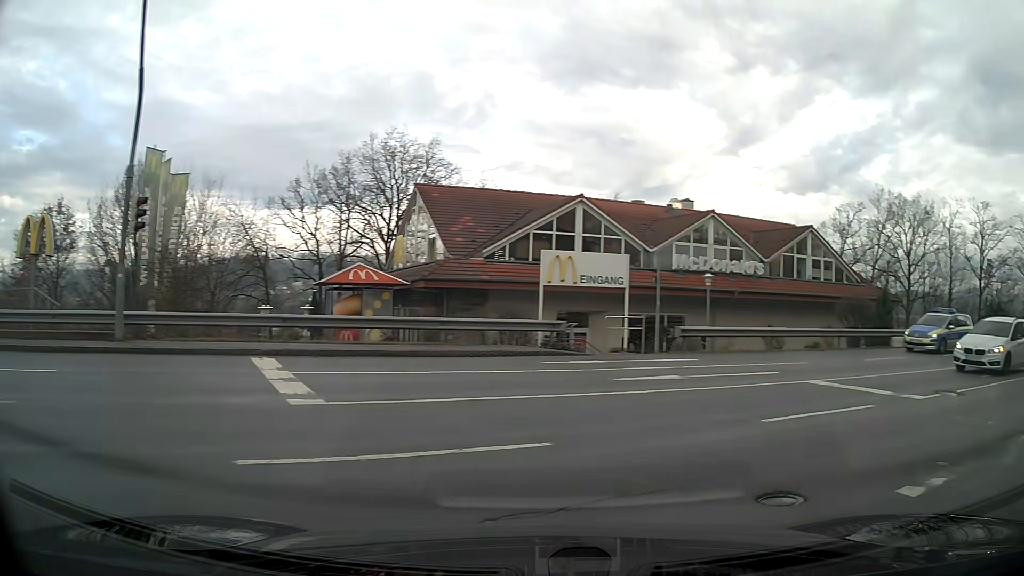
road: residential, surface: asphalt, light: Day
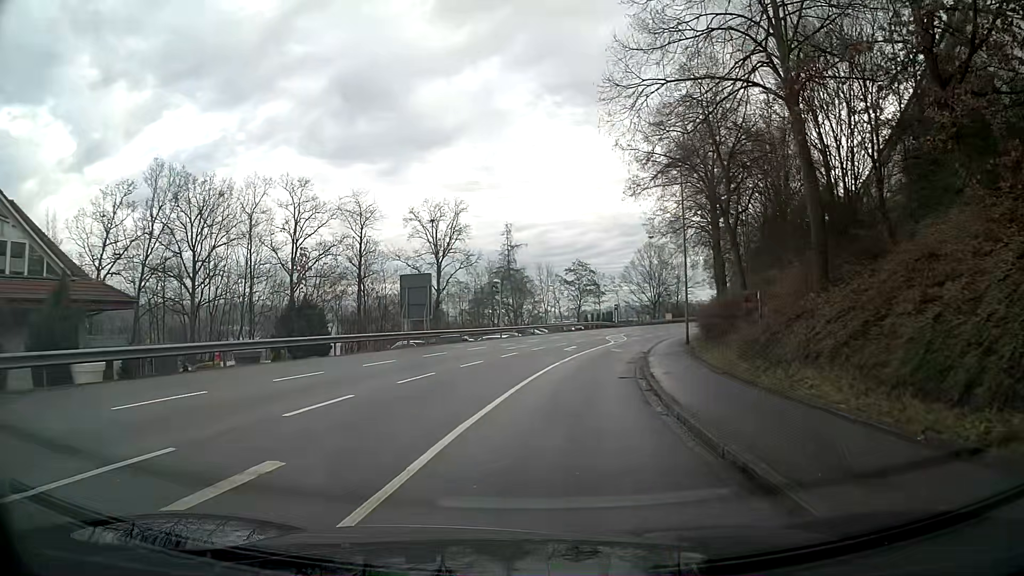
(+9.5, +13.0) m; +53°
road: tertiary
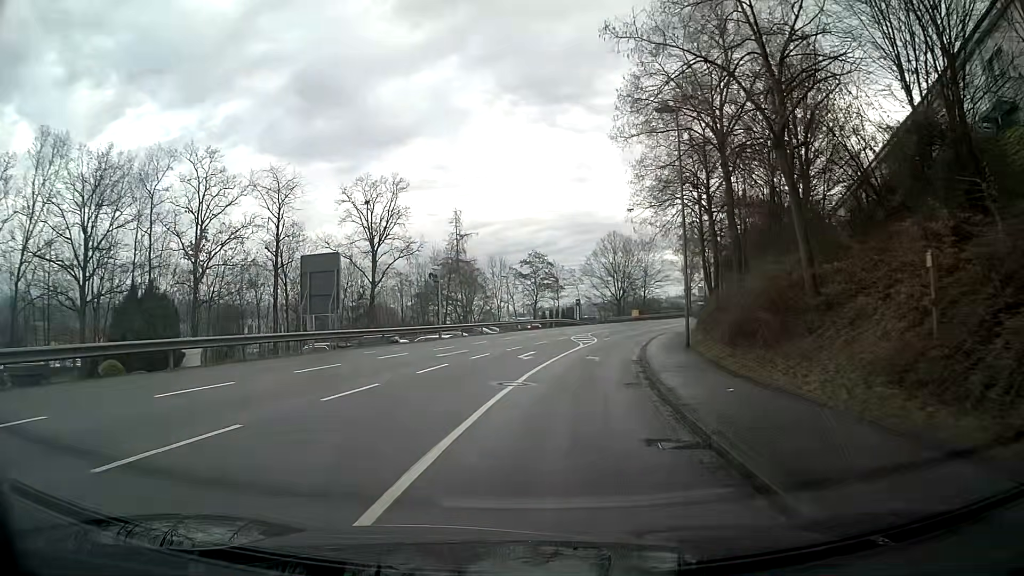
(+0.4, +10.4) m; +4°
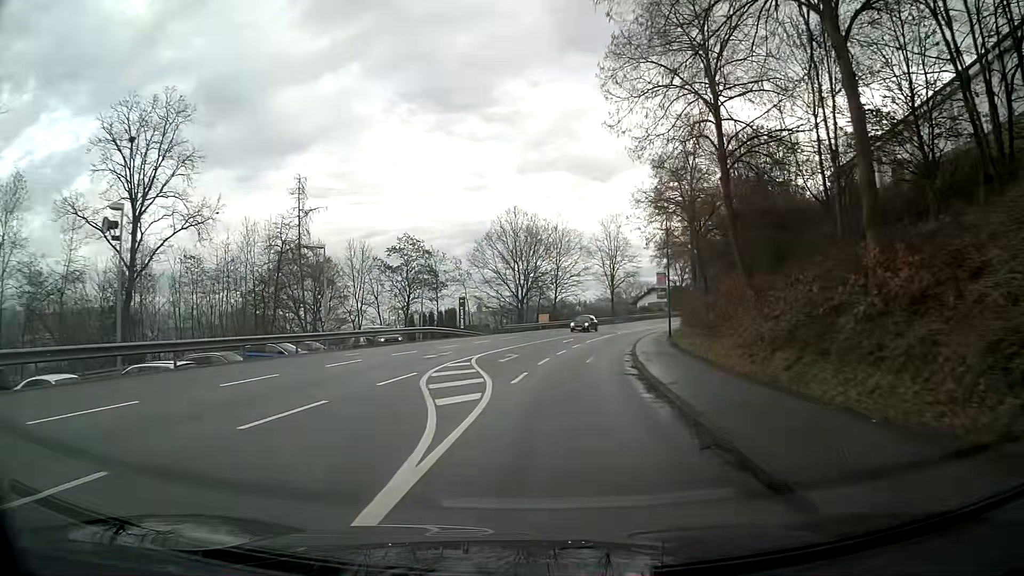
(+2.0, +26.4) m; +9°
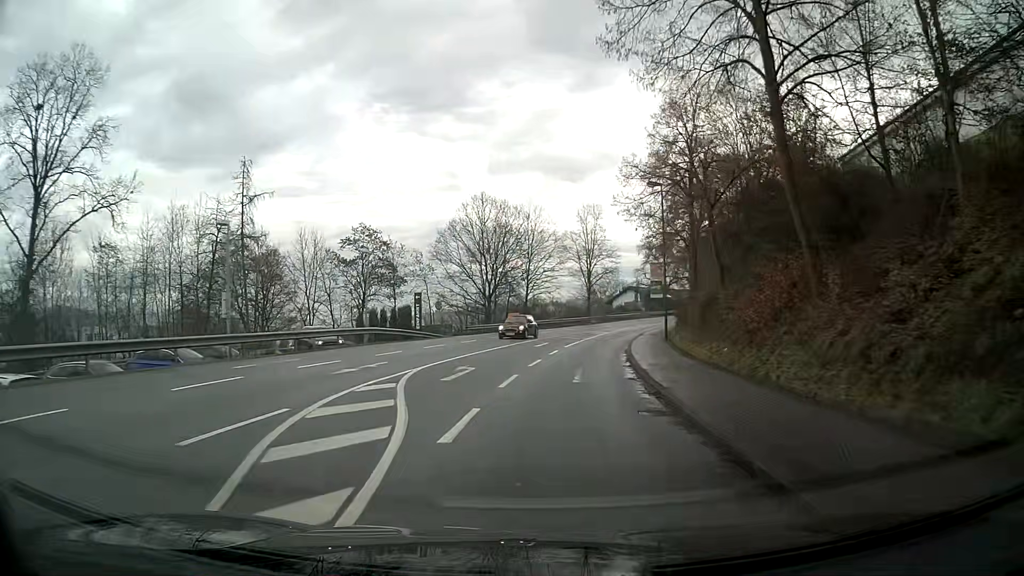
(+0.1, +7.4) m; +2°
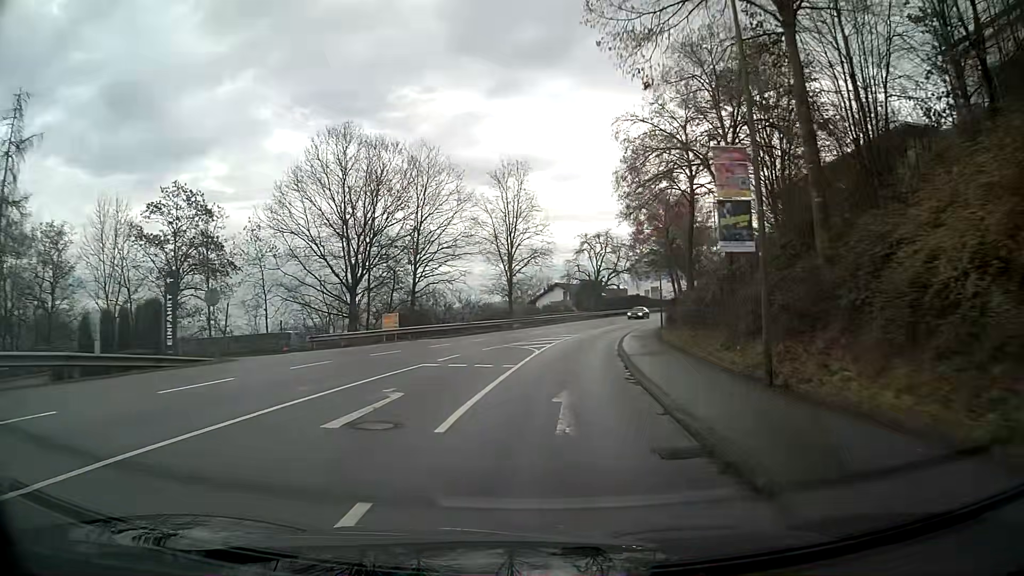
(+1.6, +23.5) m; +8°
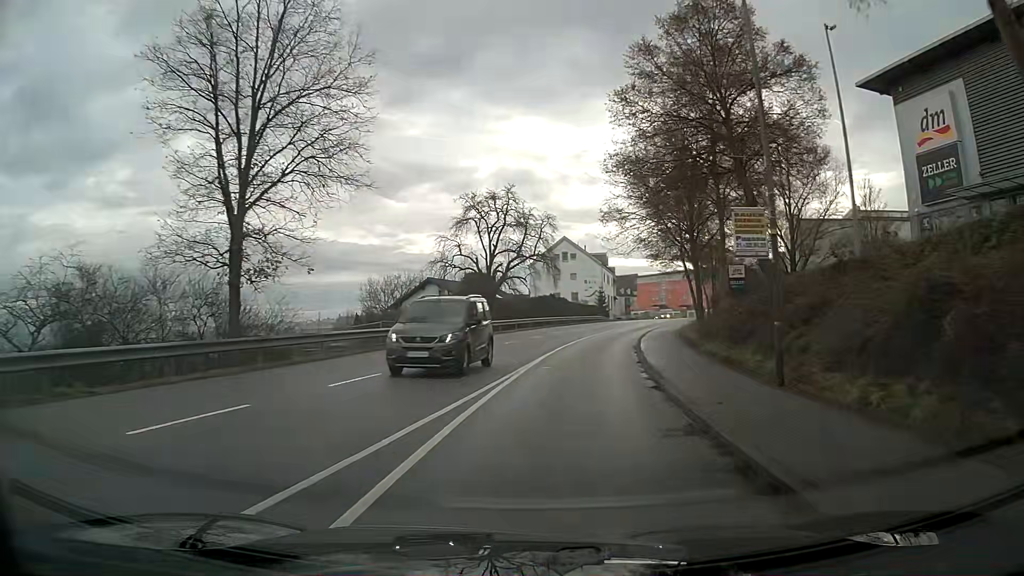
(+3.1, +38.4) m; +9°
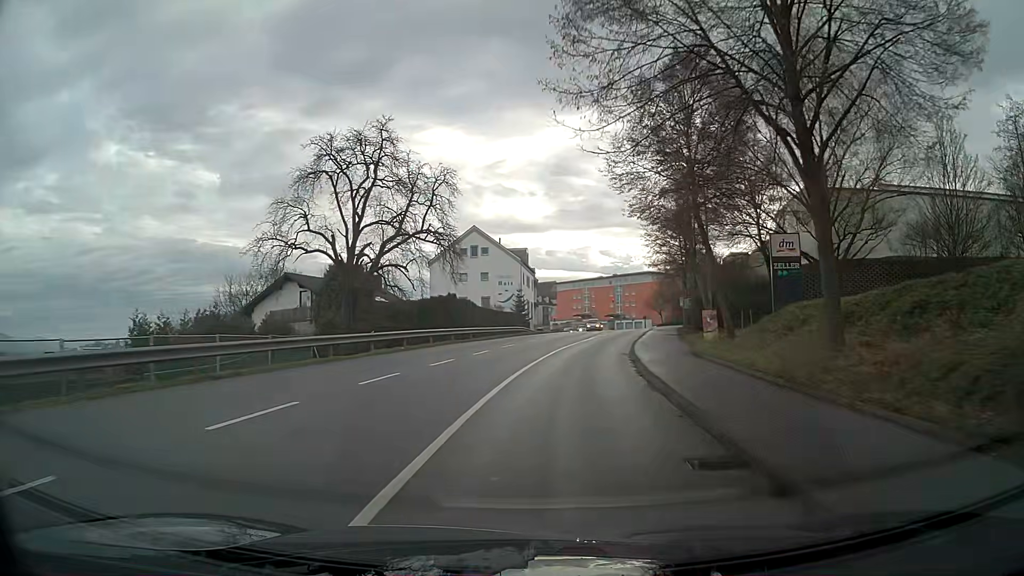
(+1.3, +22.5) m; +7°
(0, +10) (+1, +20) (+2, +30) (+4, +40) (+6, +50) (+8, +59) (+10, +69) (+11, +79) (+13, +89) (+14, +99) m
